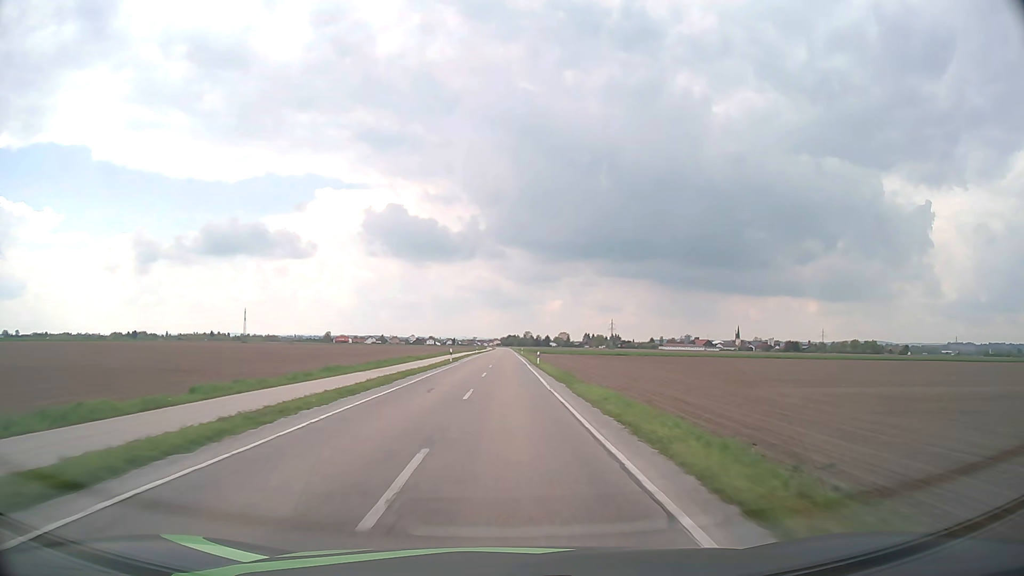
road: tertiary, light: Day
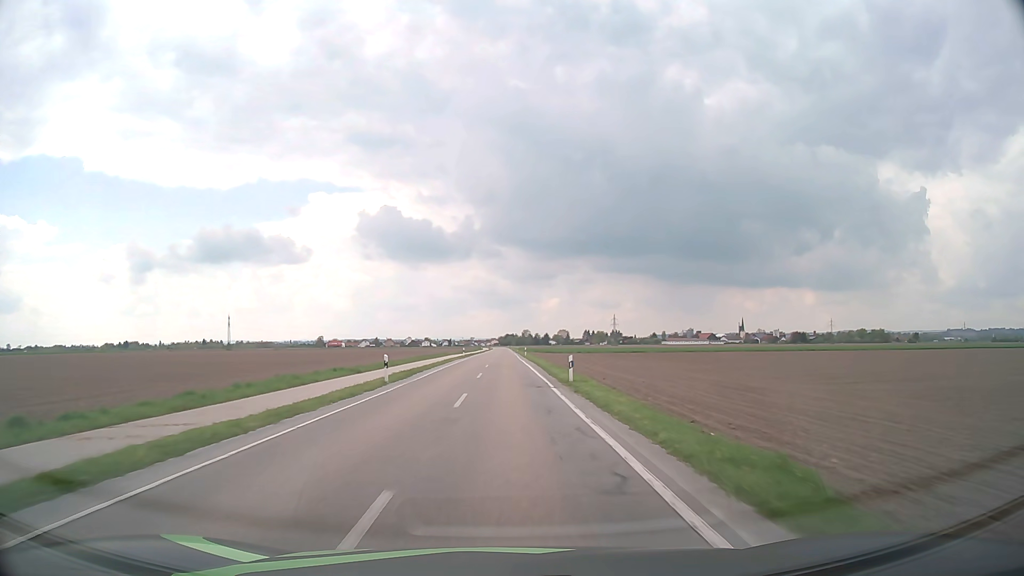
(+0.1, +26.7) m; 0°
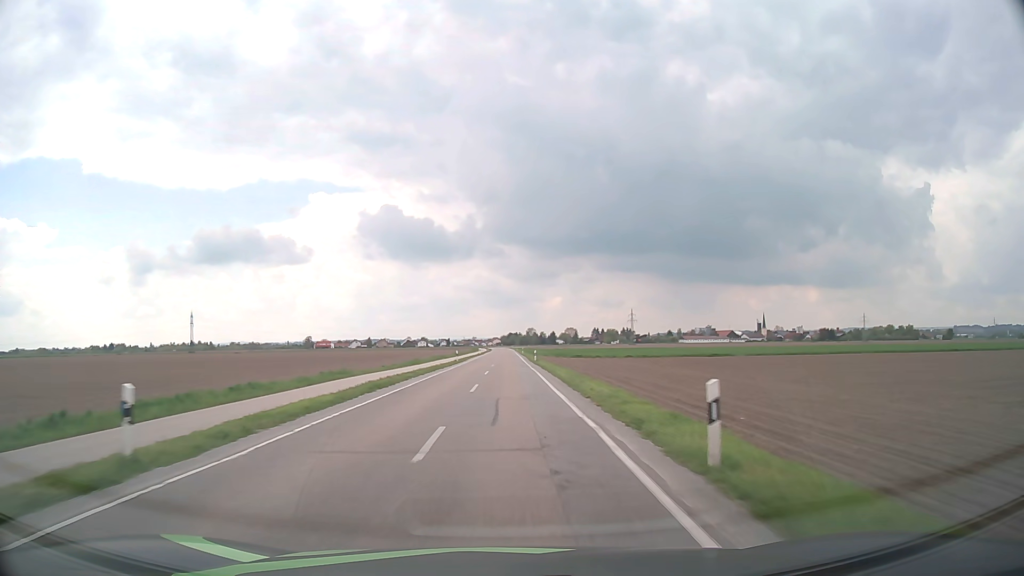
(-0.3, +66.8) m; 0°
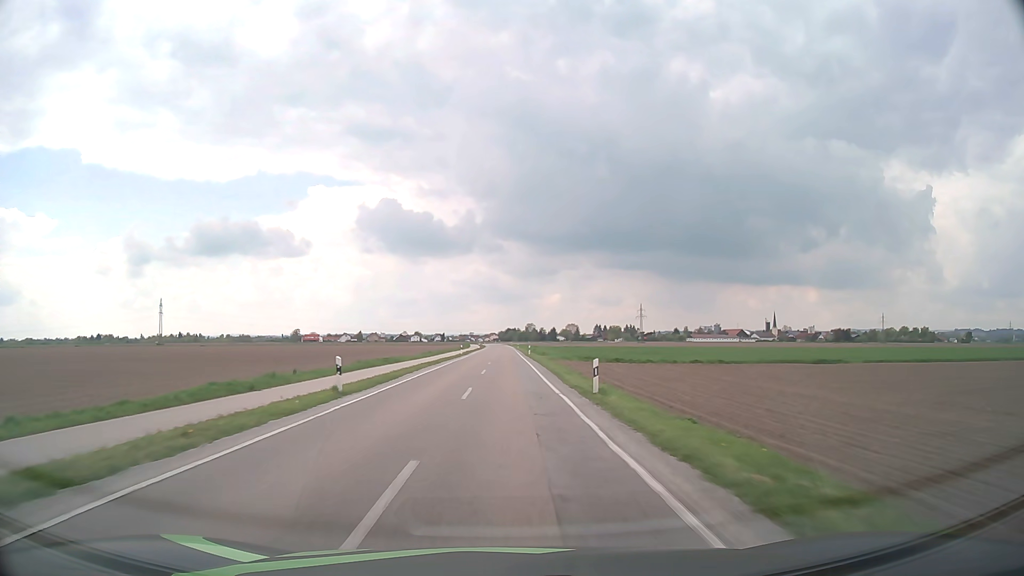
(0.0, +40.0) m; 0°
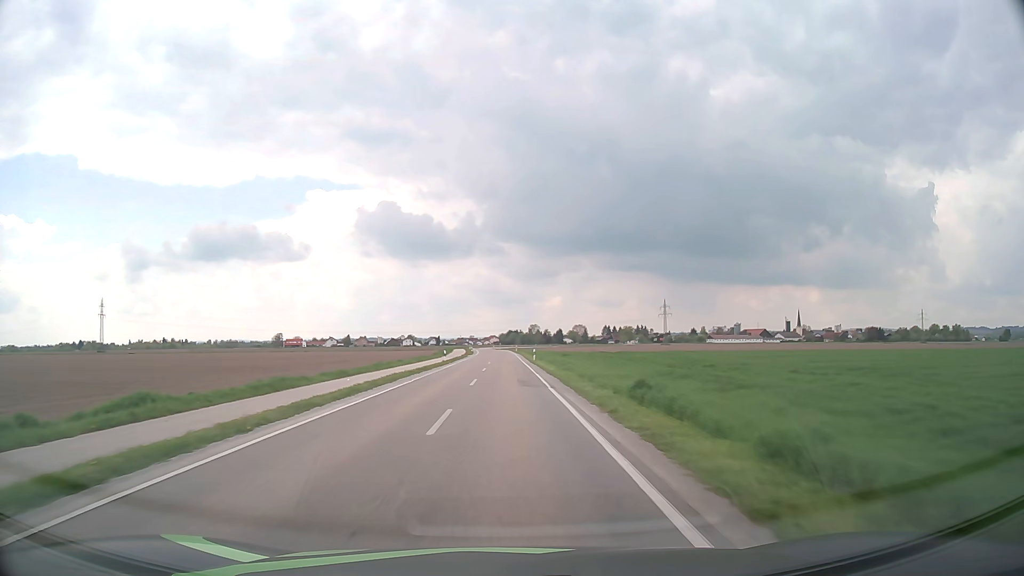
(-0.1, +66.0) m; 0°
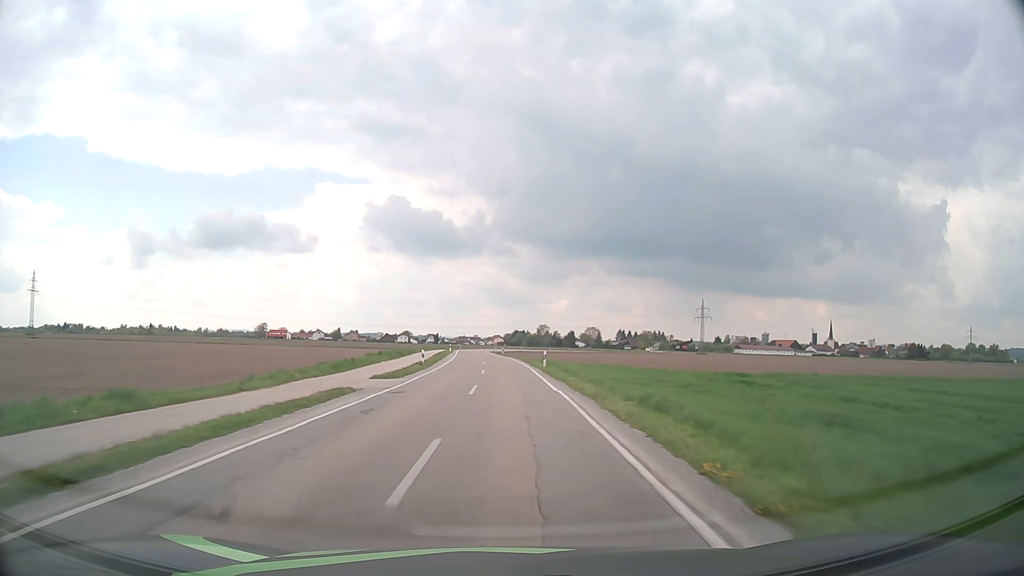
(-0.2, +64.1) m; 0°
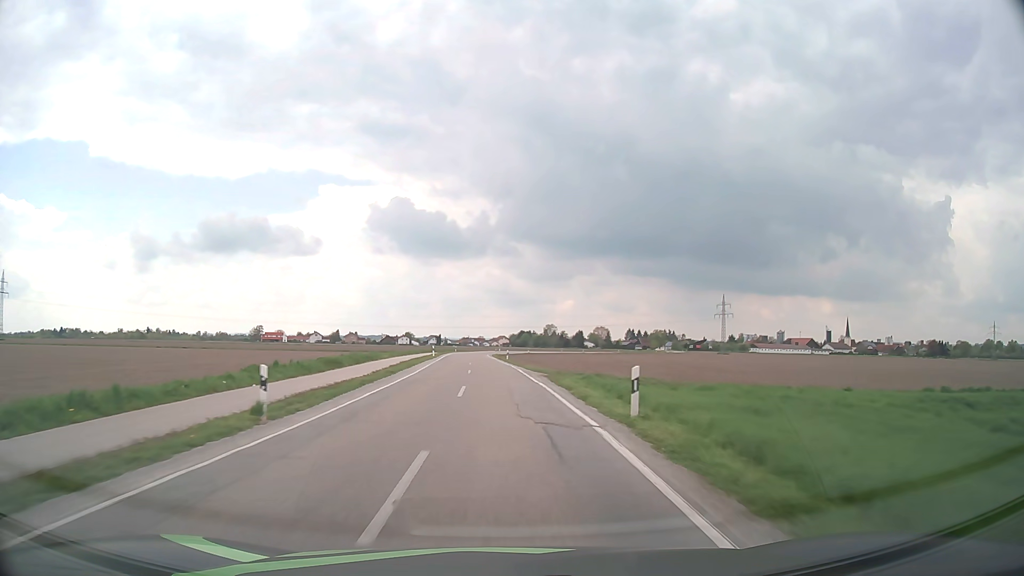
(+0.1, +25.1) m; 0°
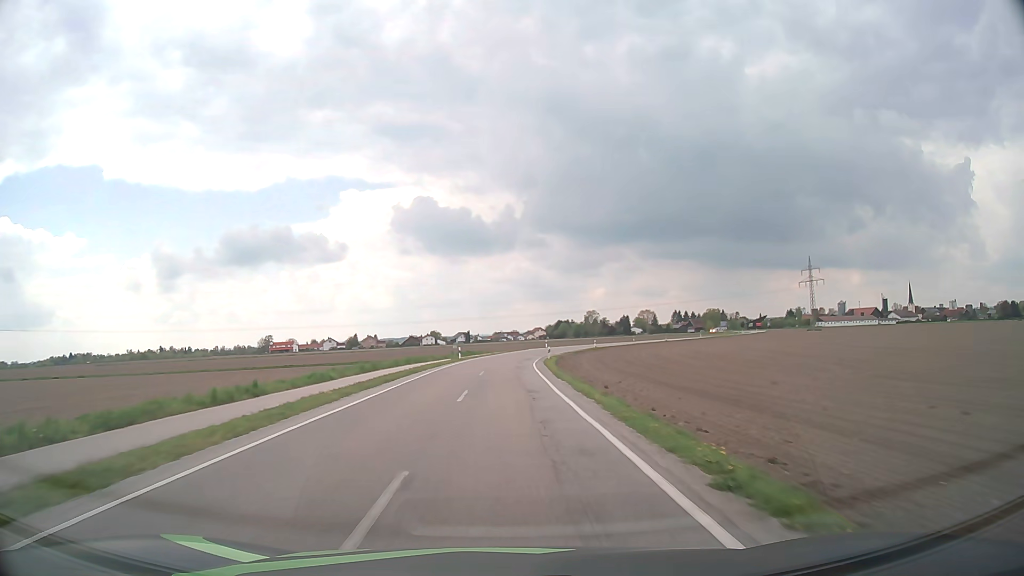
(-2.4, +61.5) m; -3°
(0, +10) (0, +20) (0, +30) (0, +40) (0, +50) (+1, +60) (+3, +70) (+5, +80) (+7, +89) (+11, +99) m
